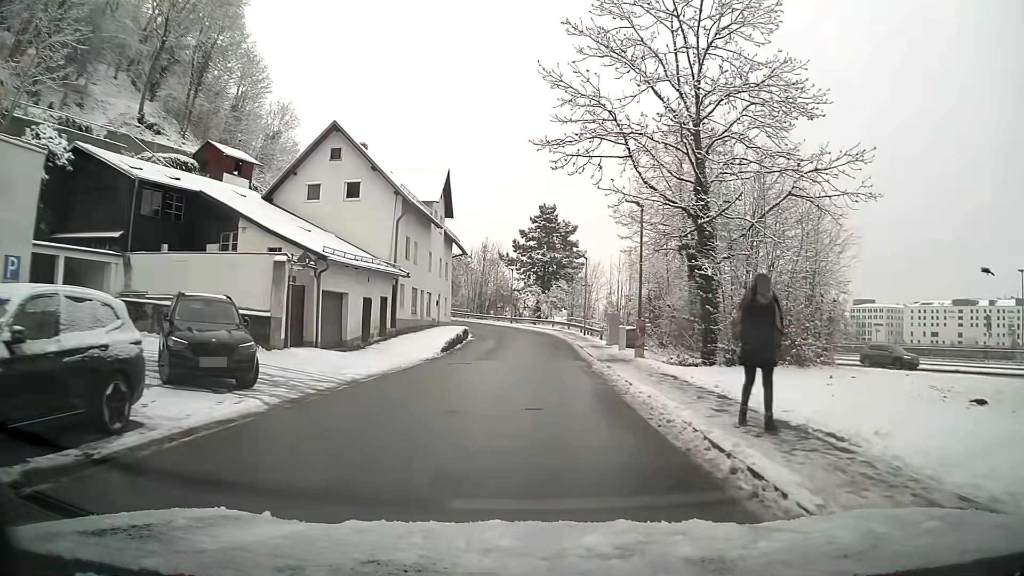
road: residential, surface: asphalt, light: Day
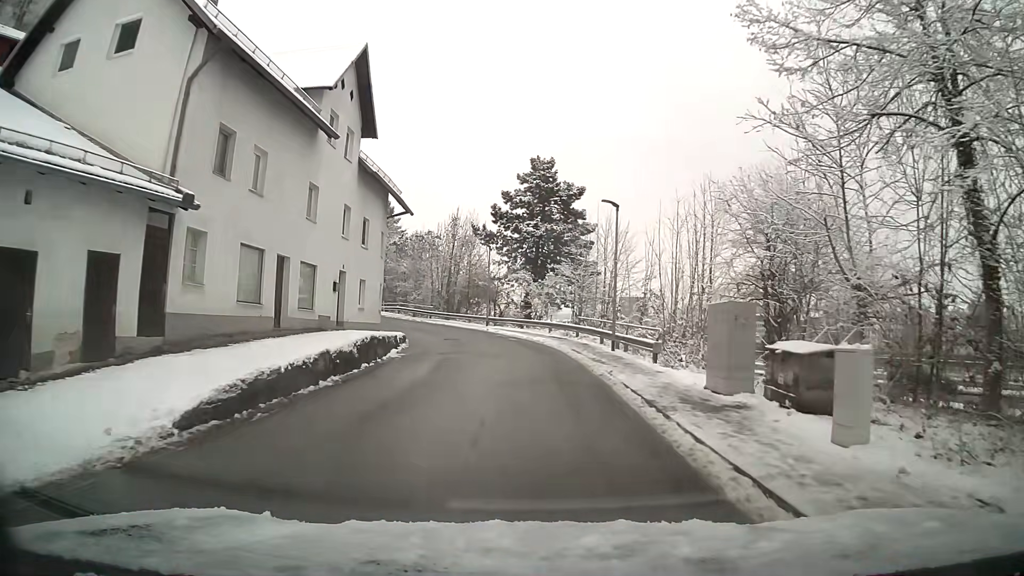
(+0.1, +20.9) m; 0°
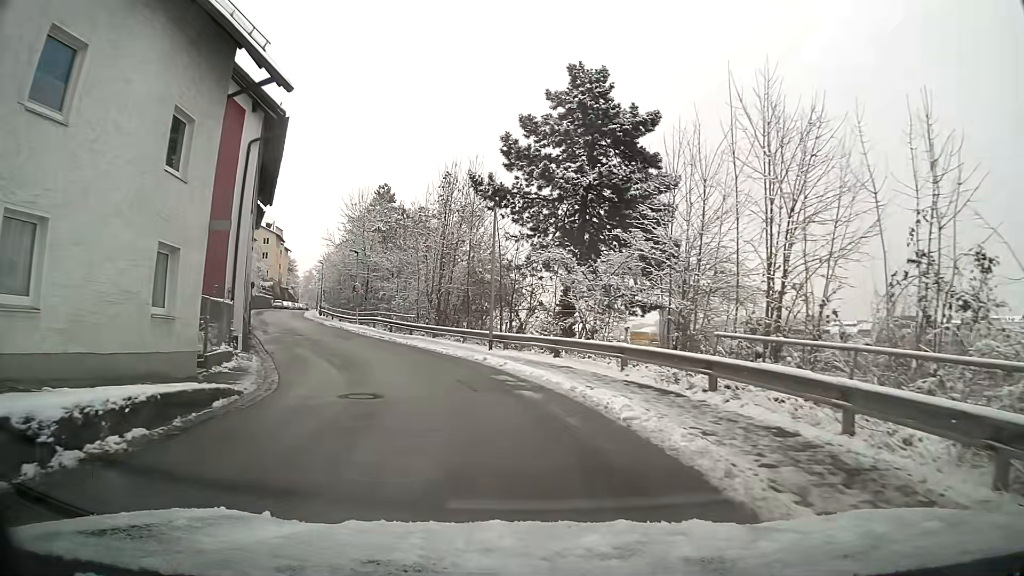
(-0.4, +20.3) m; -4°
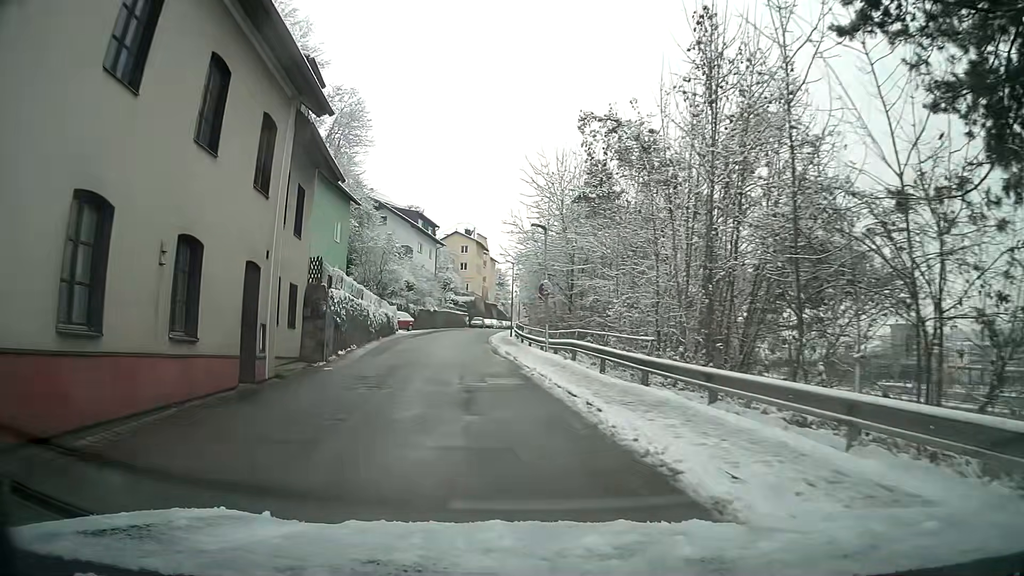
(-3.5, +19.2) m; -20°
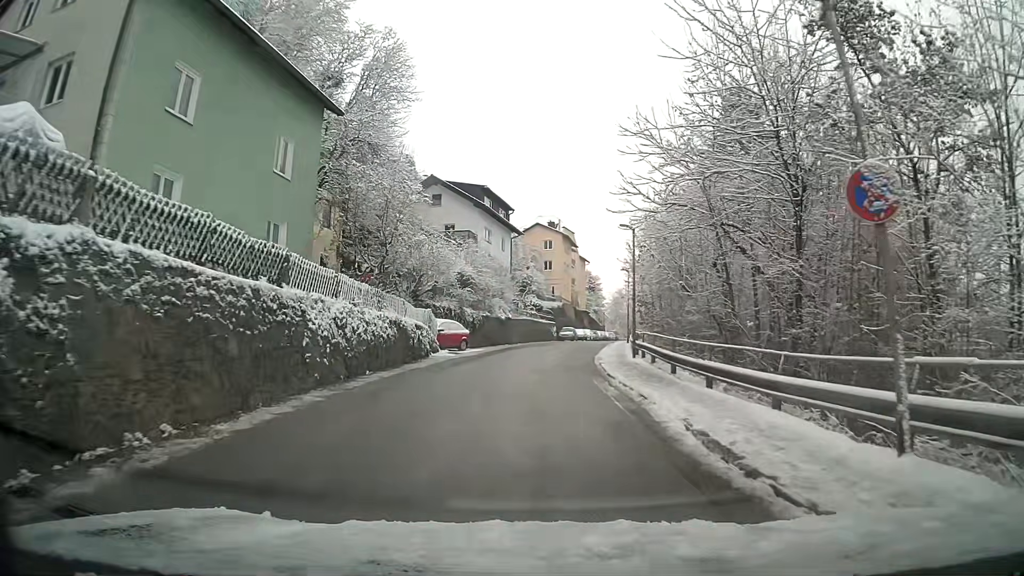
(-1.5, +20.0) m; -5°
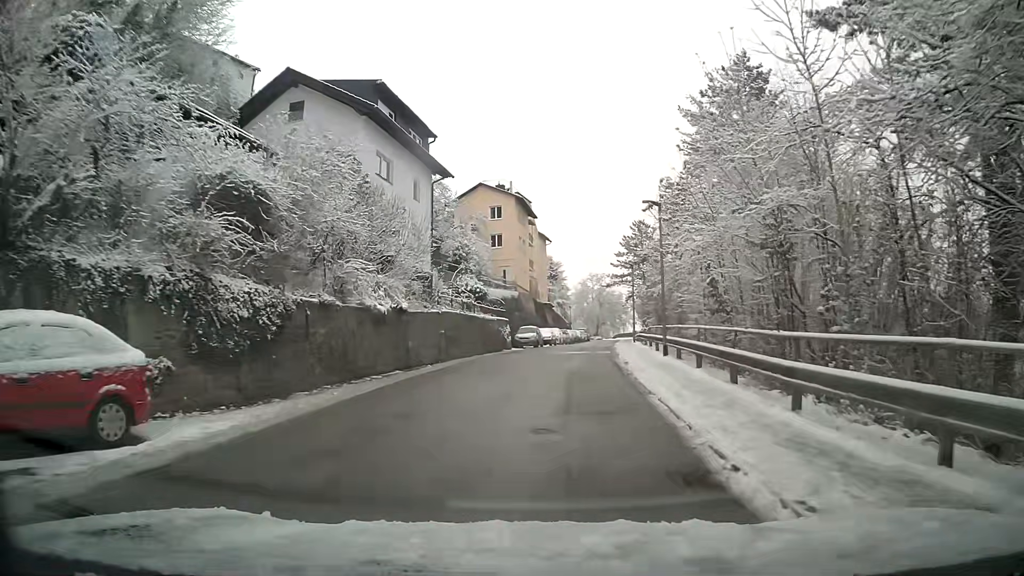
(+0.7, +25.5) m; +3°
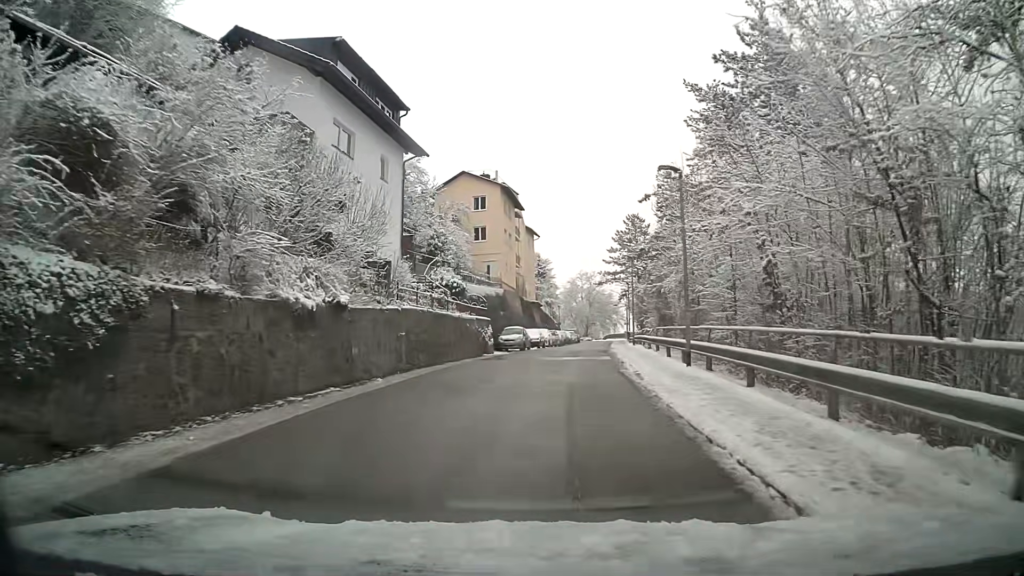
(0.0, +5.2) m; +1°
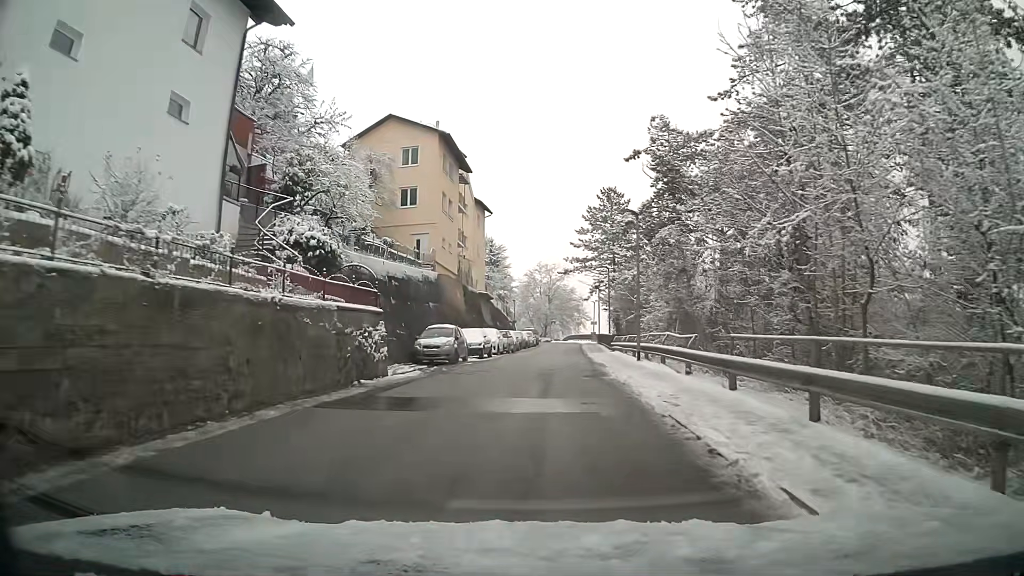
(+0.6, +16.0) m; +4°
(0, +10) (0, +20) (+1, +30) (+1, +40) (+2, +50) (+2, +60) (+3, +70) (+3, +80) (+3, +90) (+2, +100) m
